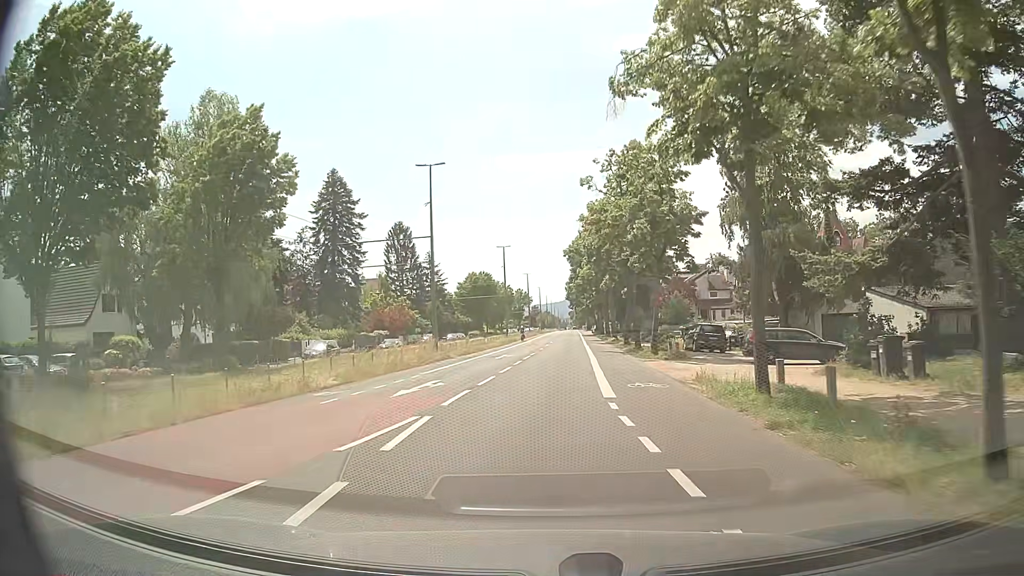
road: tertiary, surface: asphalt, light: Day
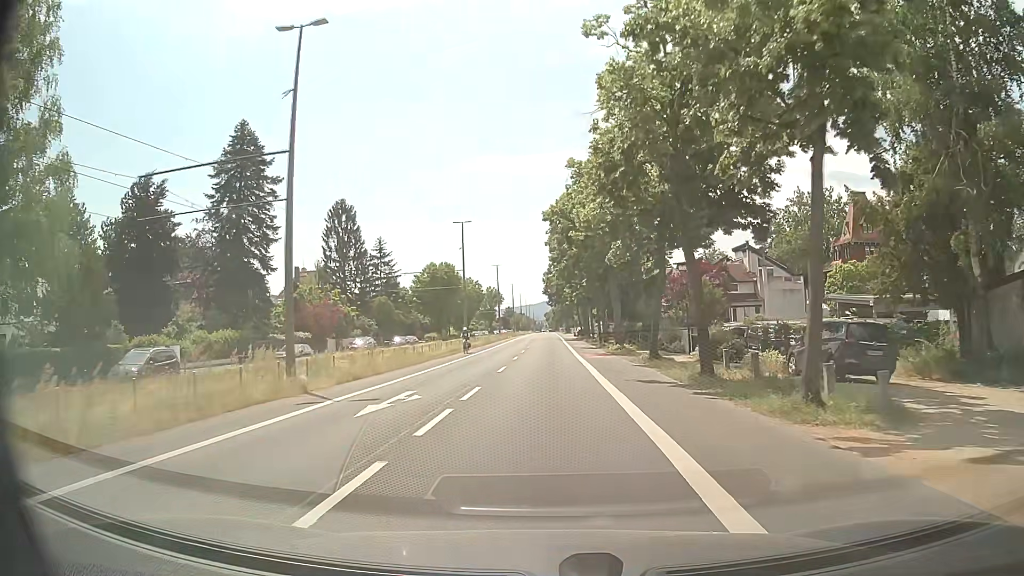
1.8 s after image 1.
(0.0, +21.5) m; +1°
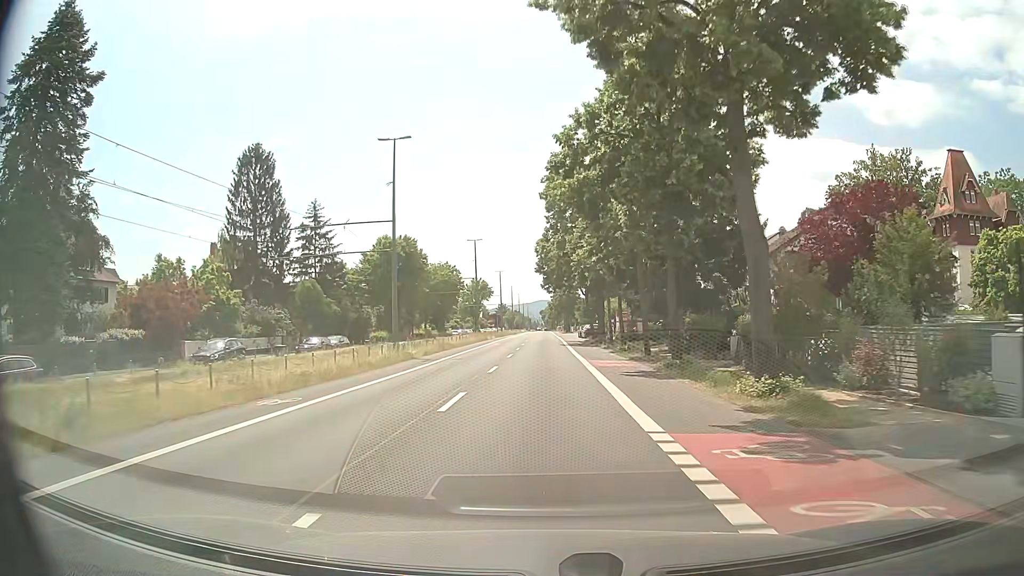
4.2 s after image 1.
(+0.4, +29.3) m; +1°
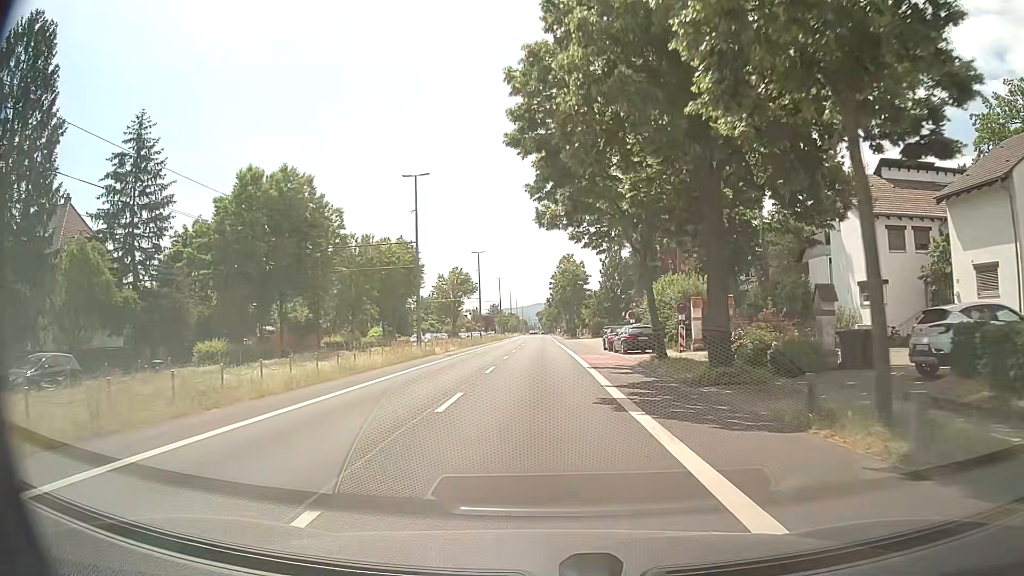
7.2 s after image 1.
(+0.2, +36.8) m; 0°
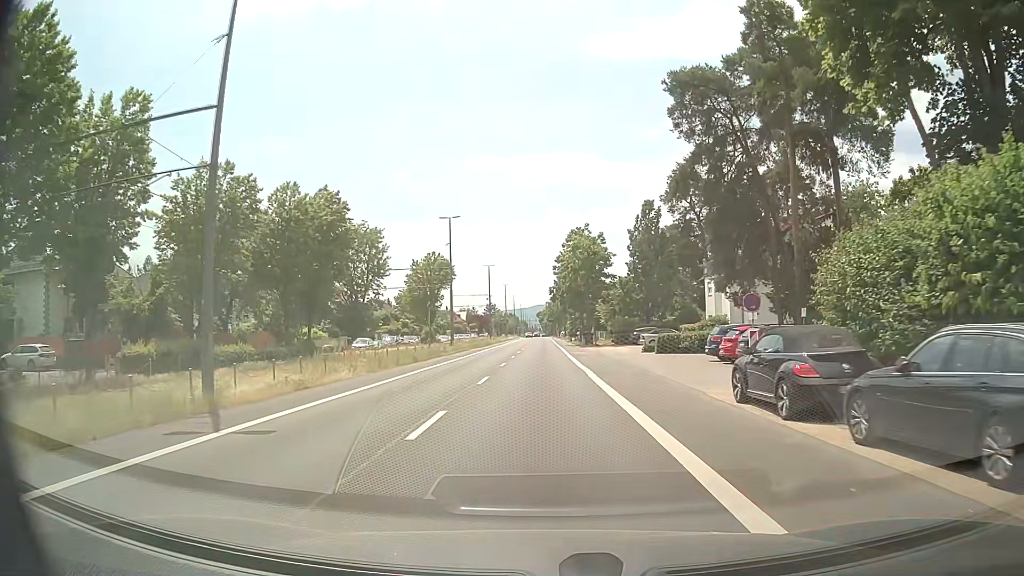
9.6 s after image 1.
(+0.1, +29.4) m; 0°
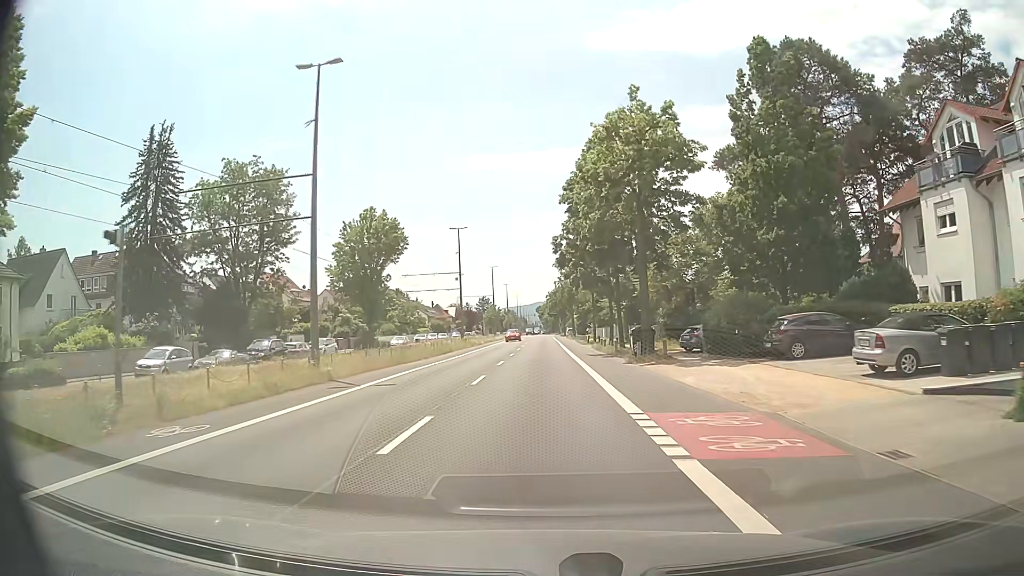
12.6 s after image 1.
(+0.5, +36.8) m; 0°
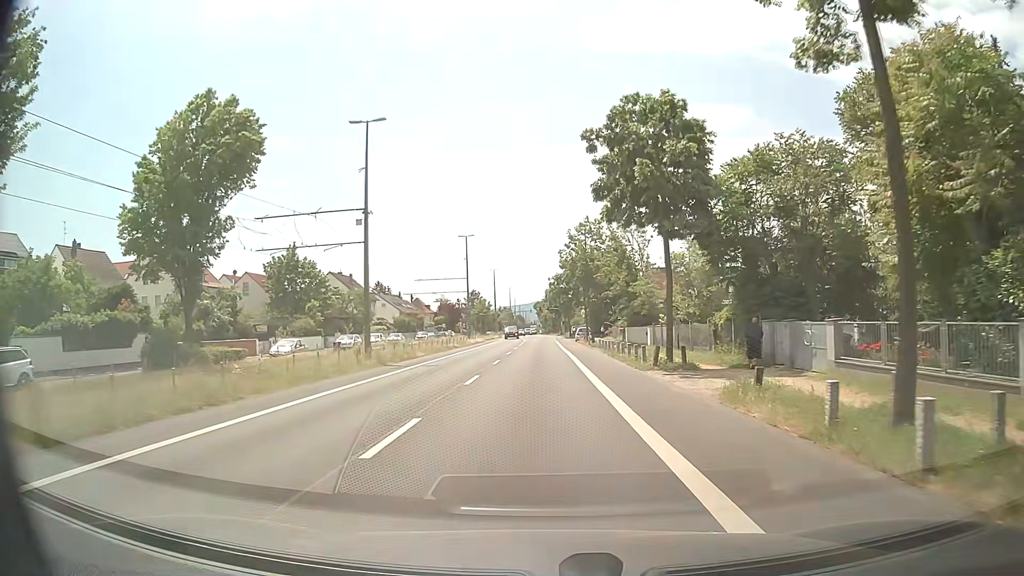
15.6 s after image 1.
(+0.3, +36.7) m; +1°
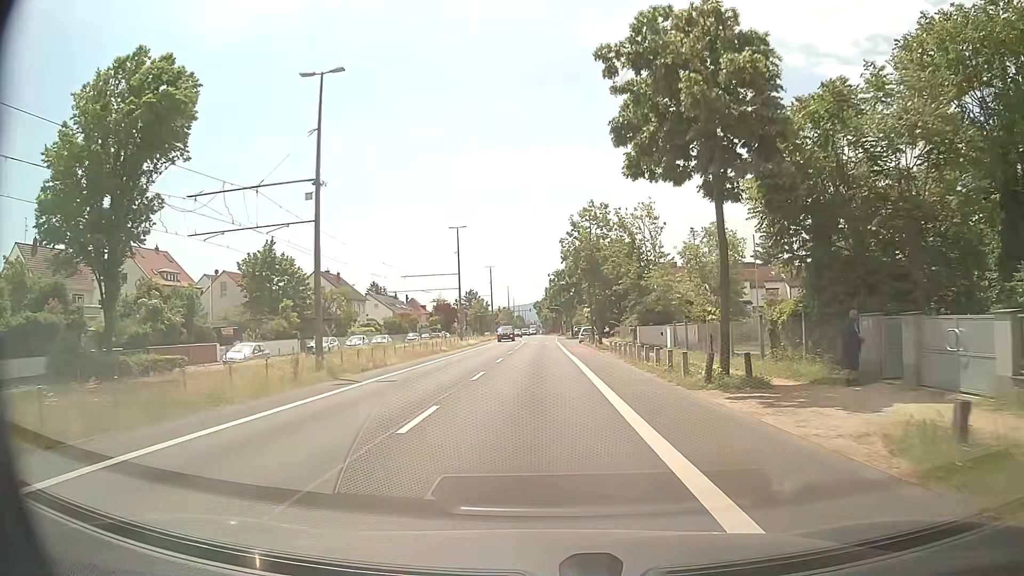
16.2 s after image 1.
(-0.1, +7.3) m; -2°
(0, +10) (0, +20) (+1, +30) (+1, +40) (+1, +50) (+2, +60) (+2, +70) (+2, +80) (+3, +90) (+3, +100) m
